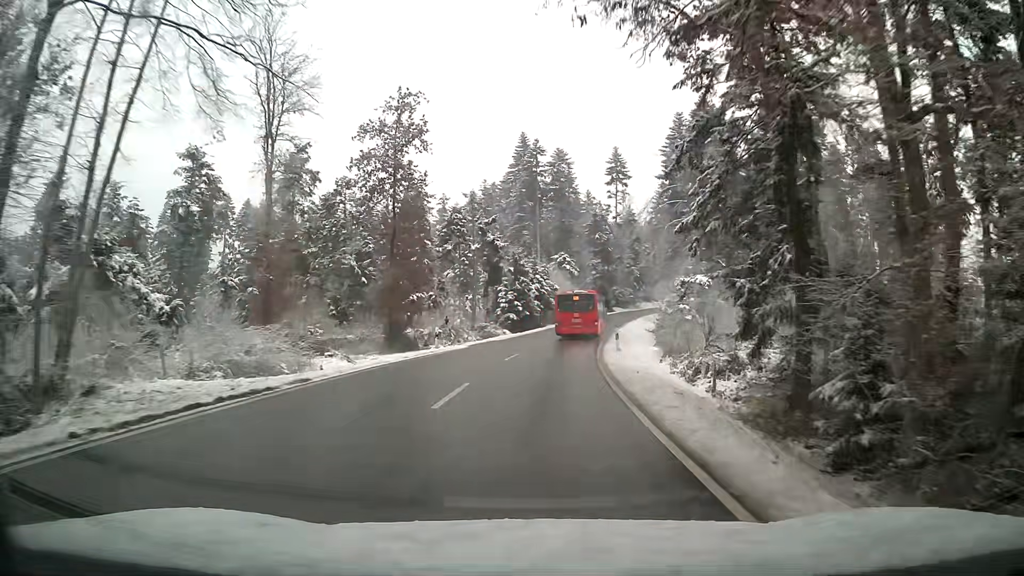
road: tertiary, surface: asphalt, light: Day
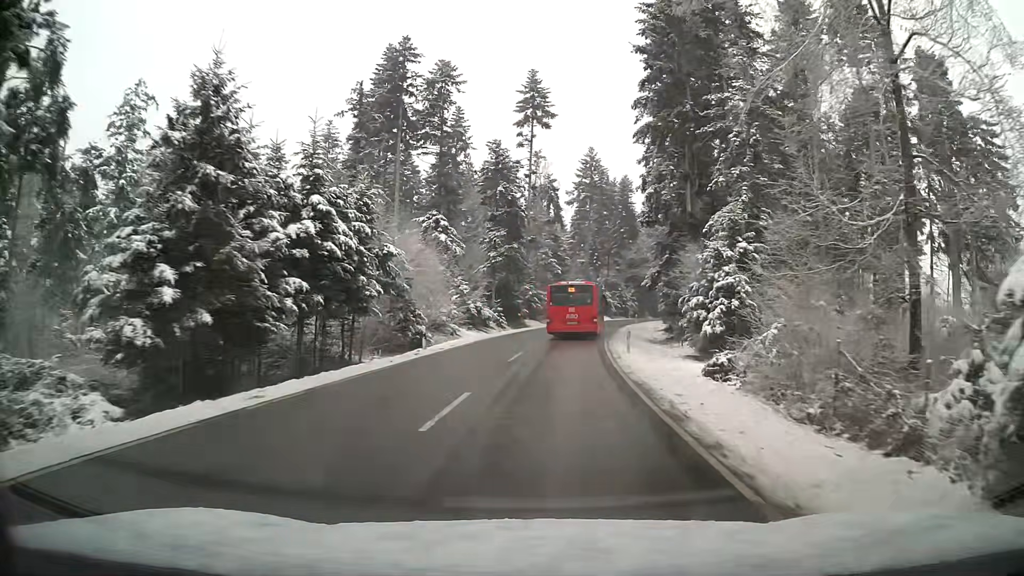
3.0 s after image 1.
(+3.7, +49.5) m; +9°
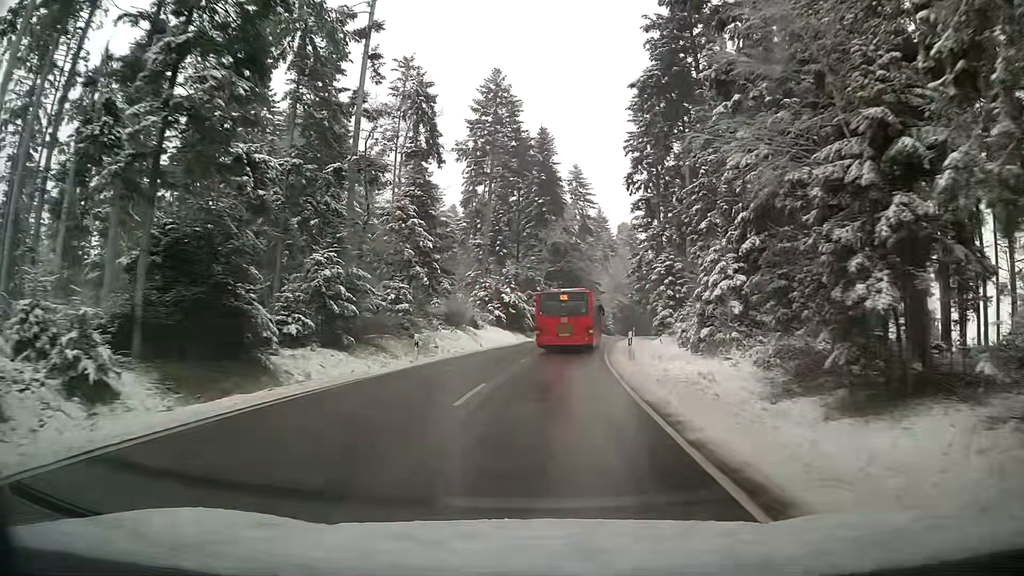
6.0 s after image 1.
(+3.4, +44.8) m; +8°
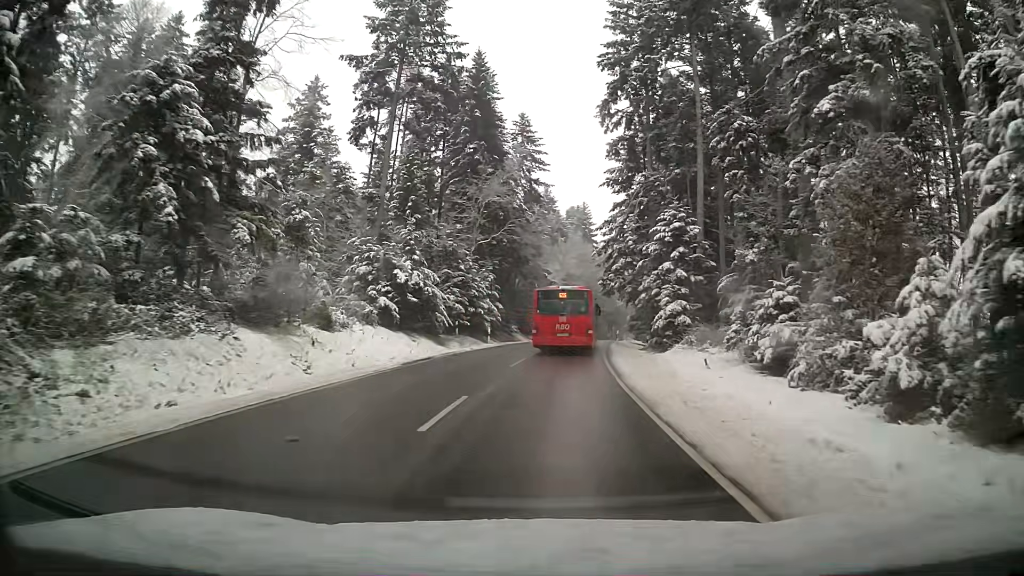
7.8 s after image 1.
(+1.1, +26.0) m; +5°
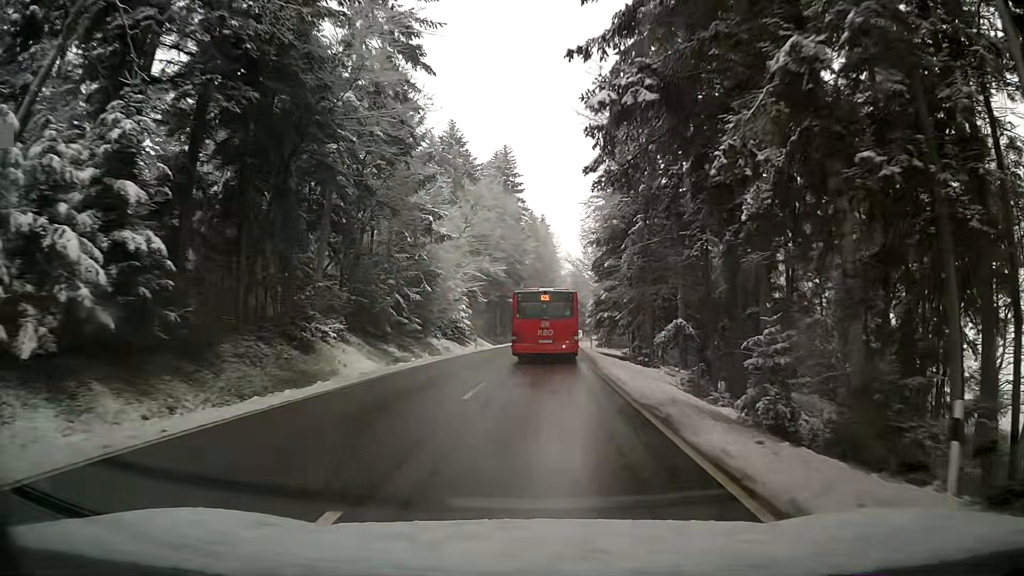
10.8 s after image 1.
(+2.2, +43.6) m; +5°
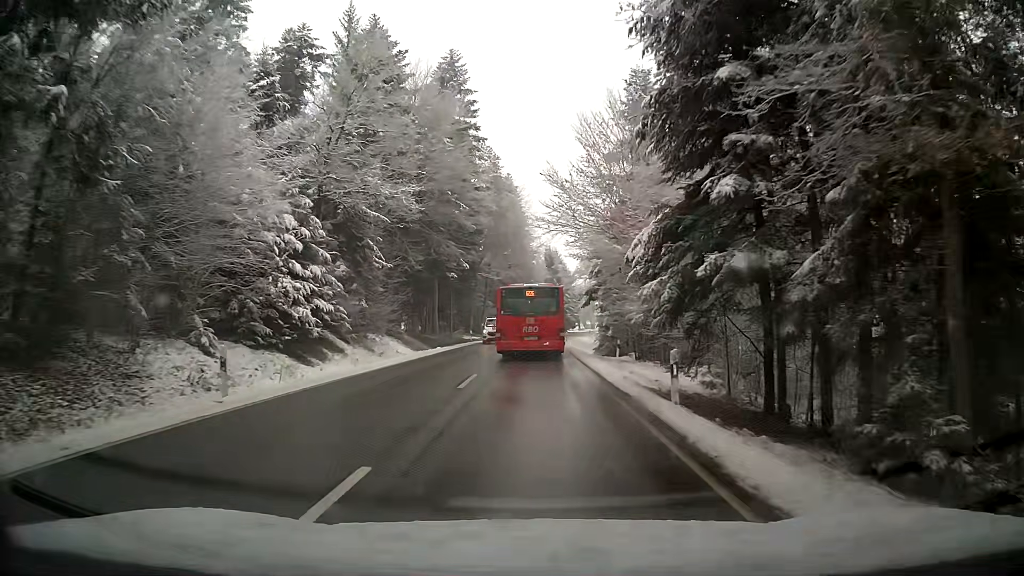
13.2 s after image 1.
(+1.1, +34.3) m; +4°
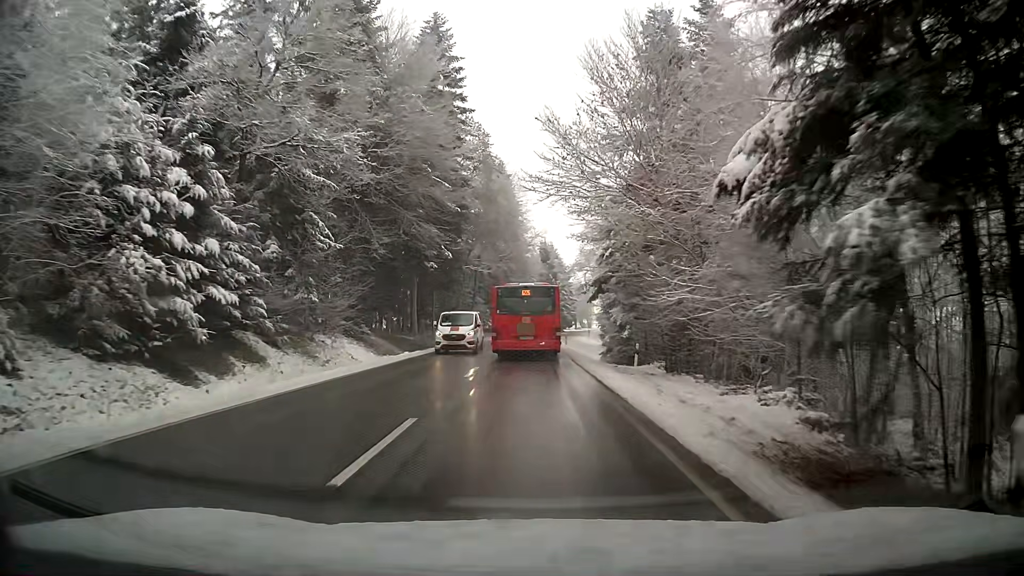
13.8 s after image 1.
(0.0, +8.6) m; 0°
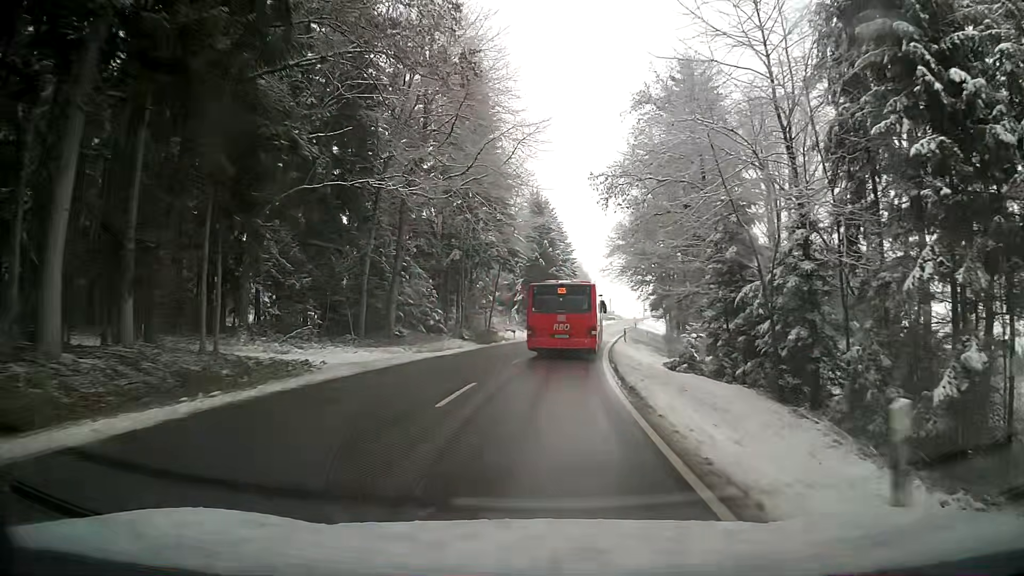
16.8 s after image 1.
(0.0, +42.9) m; +3°
